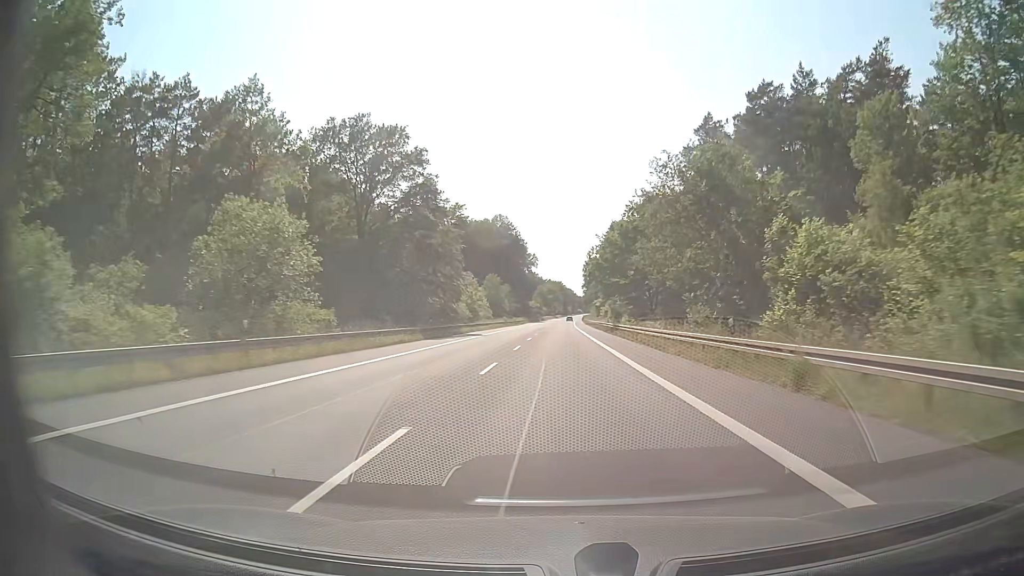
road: secondary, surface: asphalt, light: Day
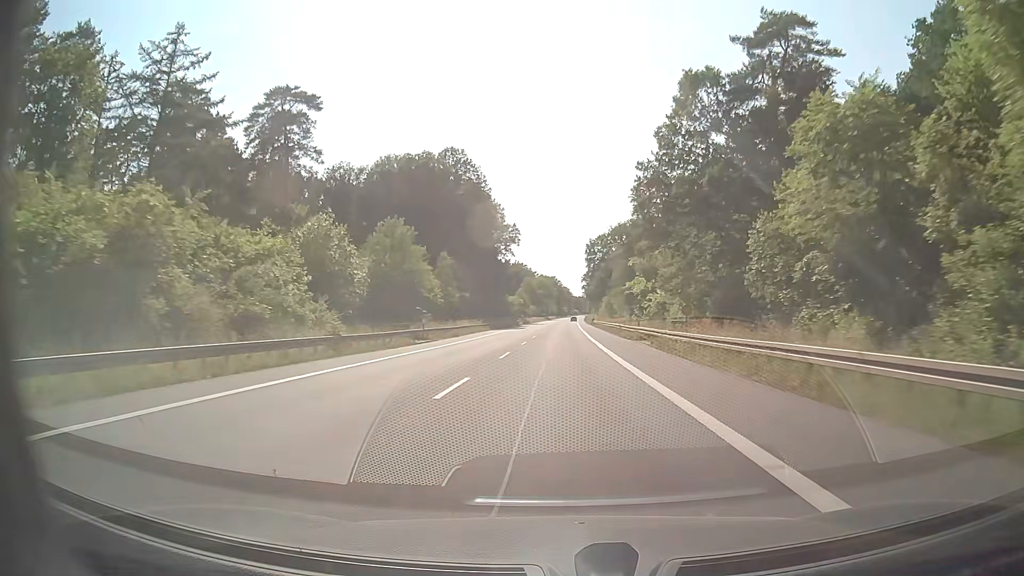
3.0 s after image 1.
(+0.6, +76.8) m; +1°
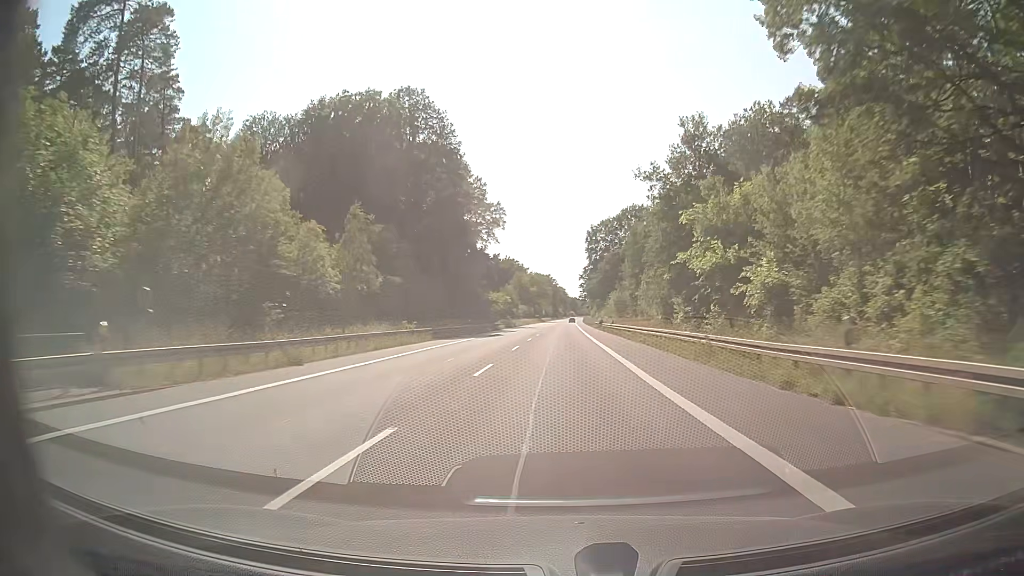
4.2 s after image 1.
(0.0, +31.2) m; +1°
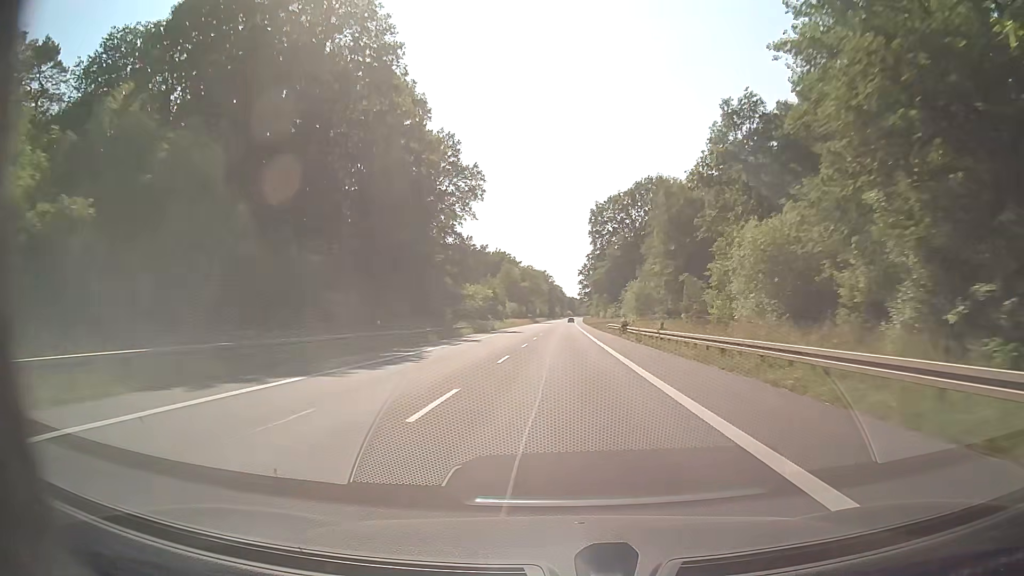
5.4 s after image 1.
(-0.2, +31.3) m; 0°
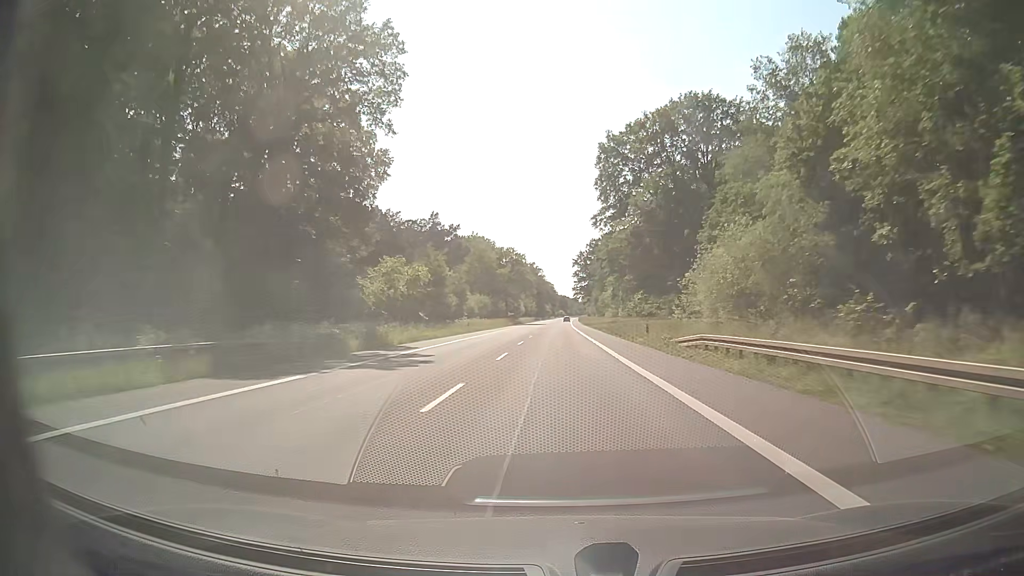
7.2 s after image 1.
(+0.3, +47.1) m; +1°
(0, +10) (0, +20) (0, +30) (0, +40) (0, +50) (0, +60) (0, +70) (0, +80) (0, +90) (0, +100) m
